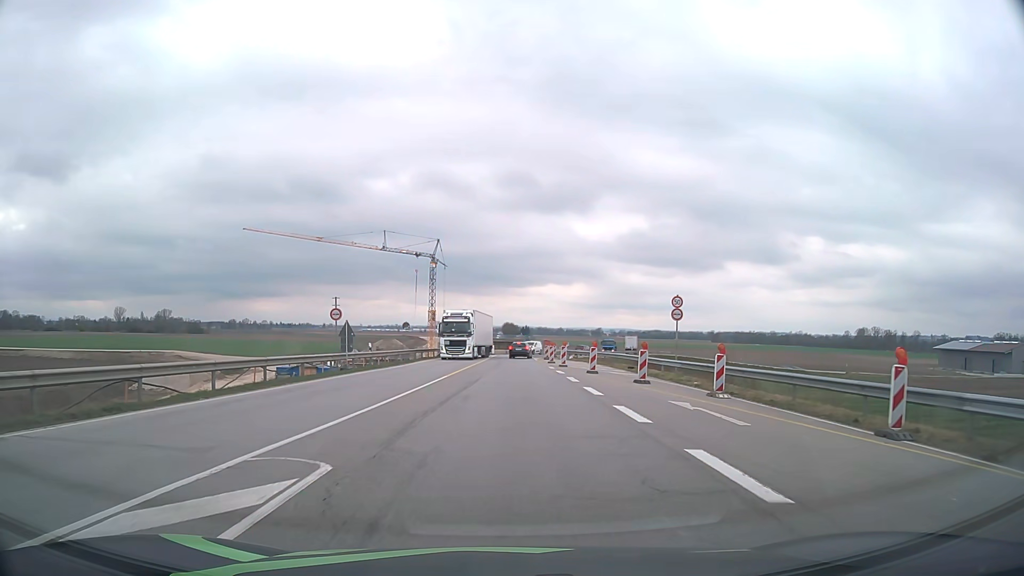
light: Day
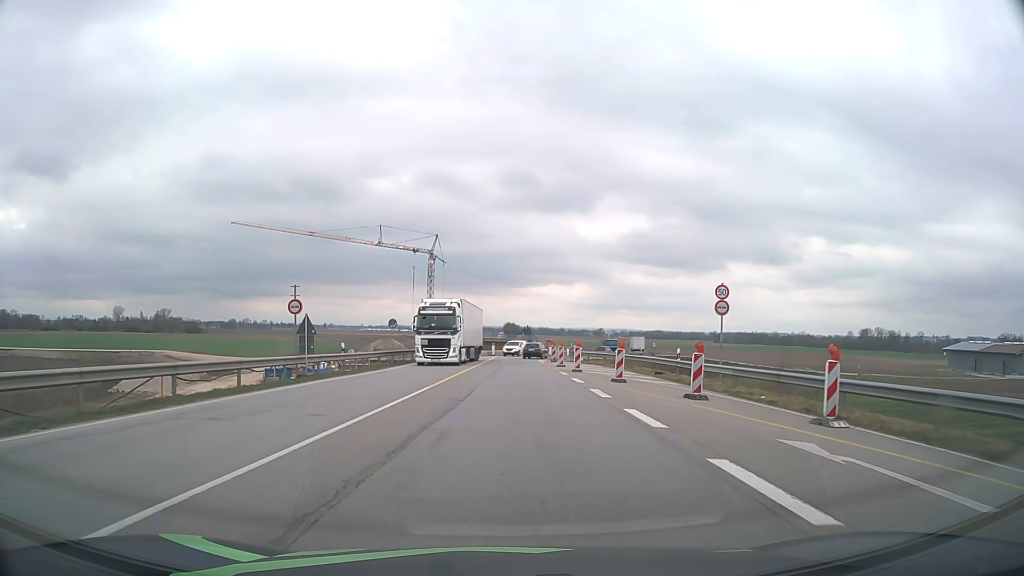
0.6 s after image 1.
(0.0, +6.9) m; 0°
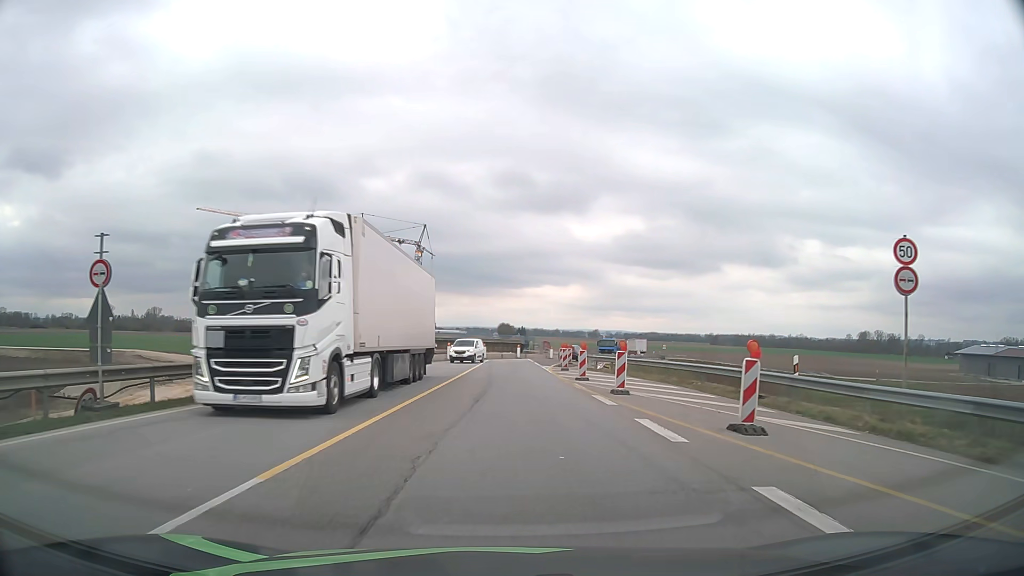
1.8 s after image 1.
(0.0, +13.5) m; 0°
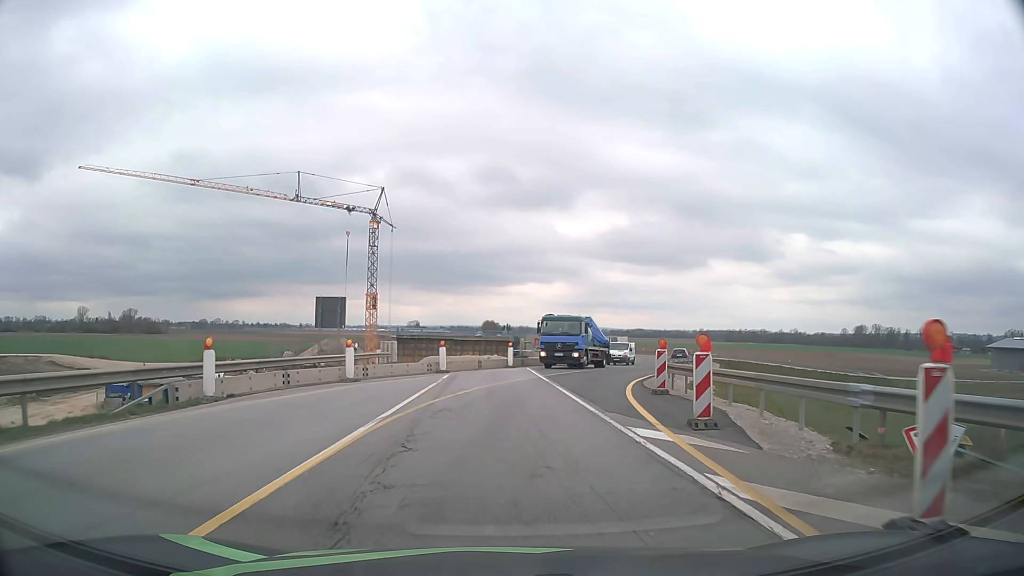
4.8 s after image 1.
(+0.3, +32.8) m; +1°
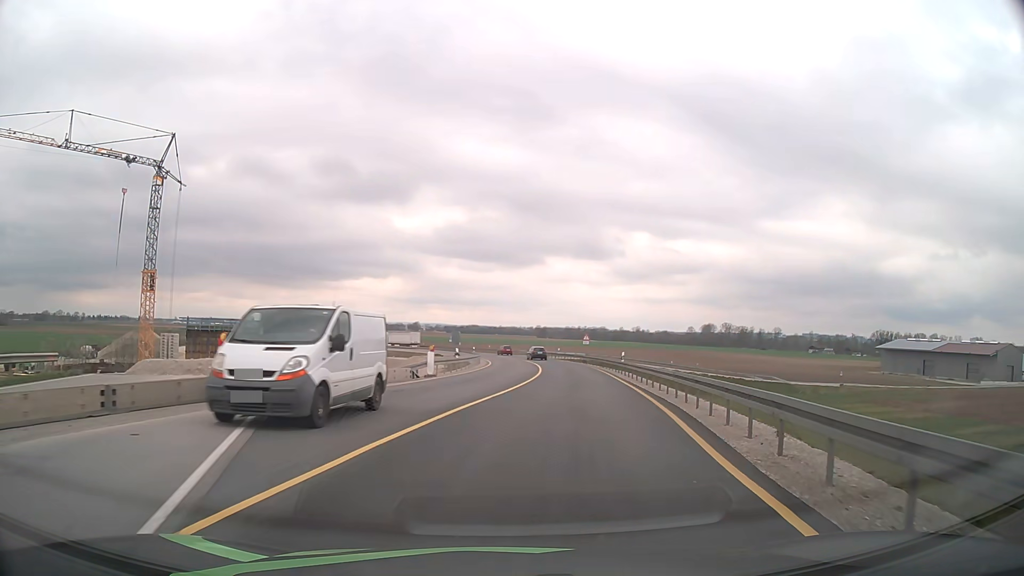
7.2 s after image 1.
(+2.5, +25.0) m; +14°
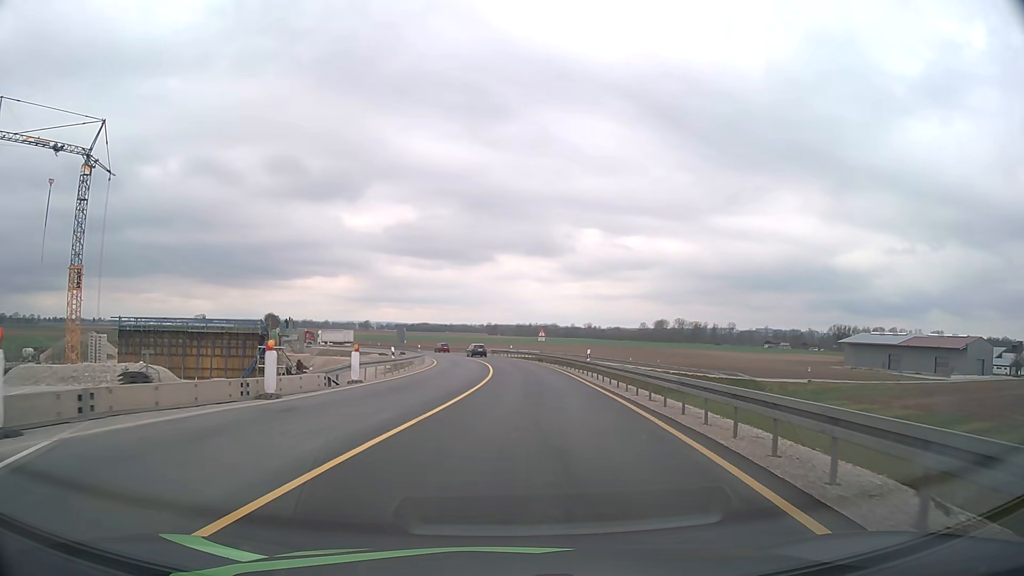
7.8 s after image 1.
(+0.2, +6.2) m; +4°
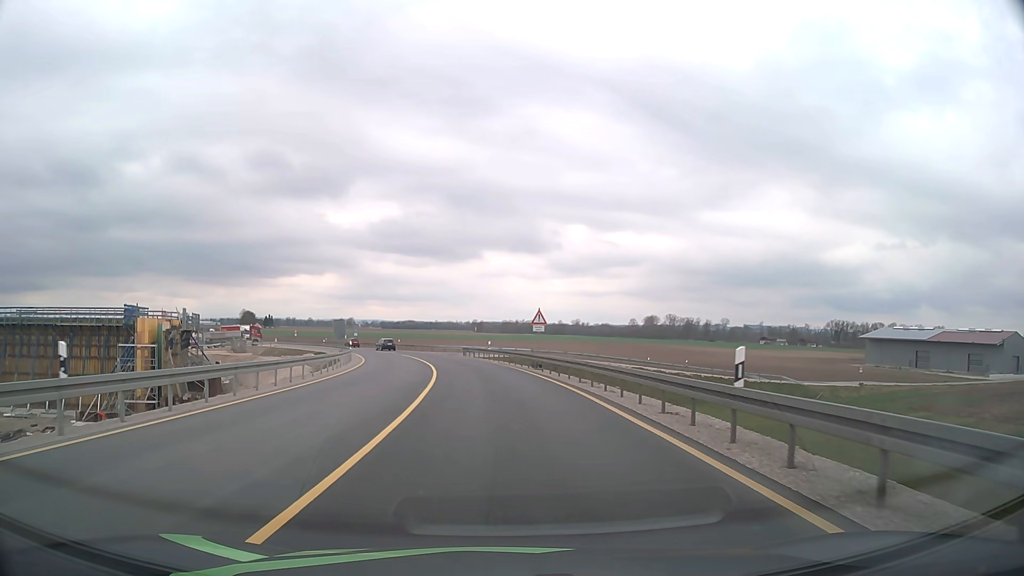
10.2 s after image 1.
(+1.1, +25.6) m; +2°
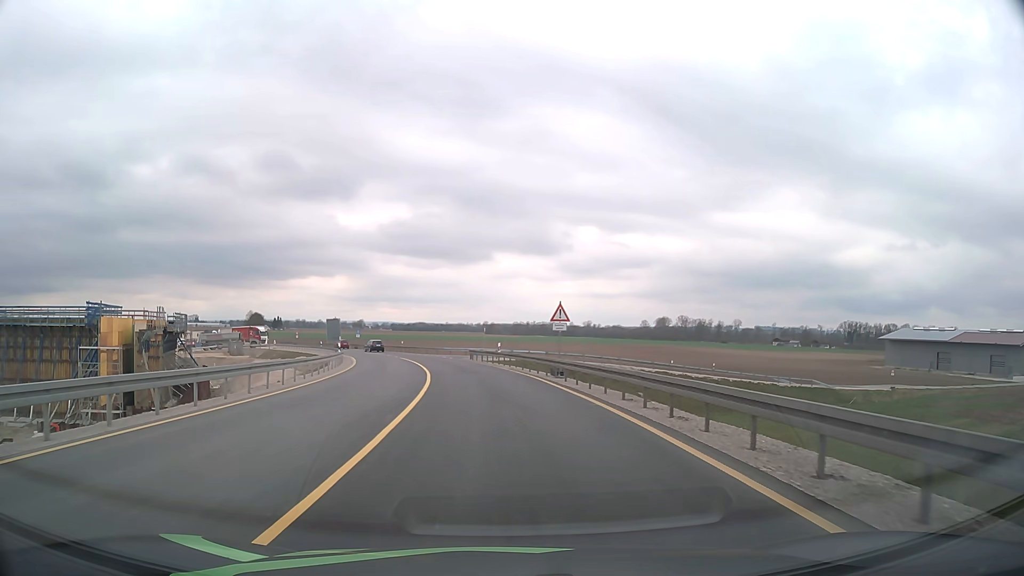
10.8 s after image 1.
(0.0, +6.6) m; -1°
(0, +10) (-1, +20) (-1, +30) (-3, +40) (-5, +50) (-7, +59) (-10, +69) (-14, +78) (-18, +87) (-22, +96) m
